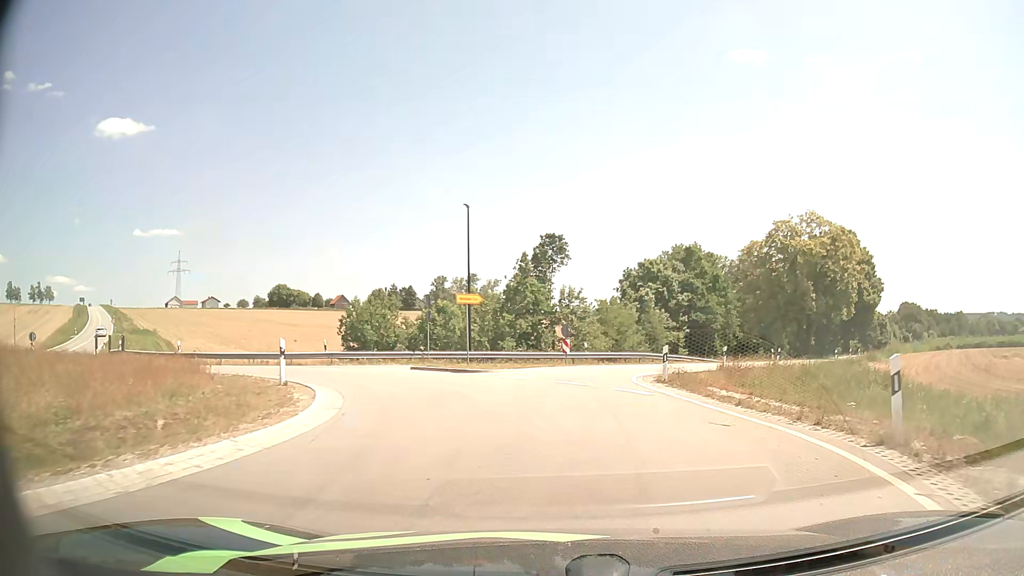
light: Day
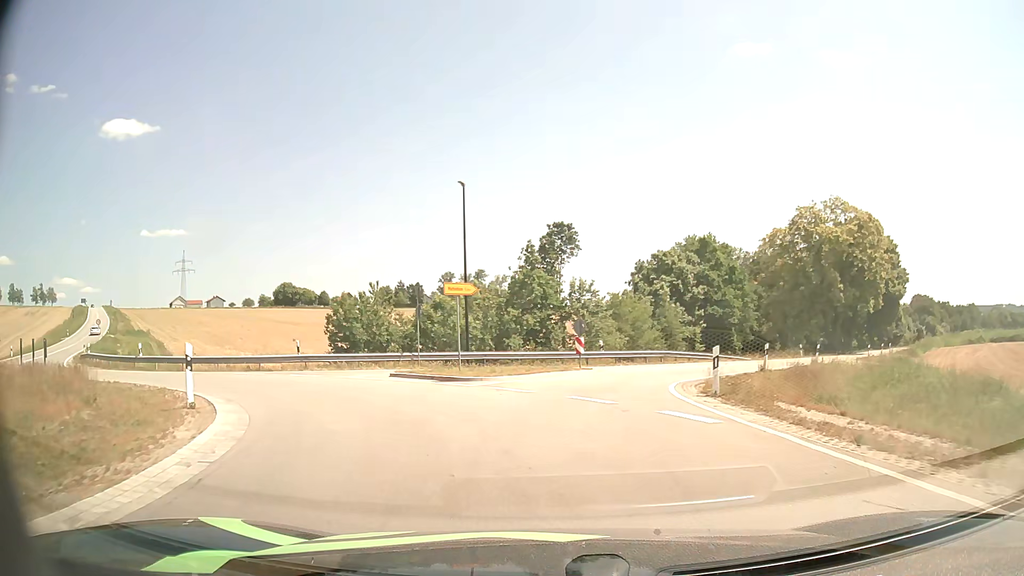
(0.0, +4.7) m; -1°
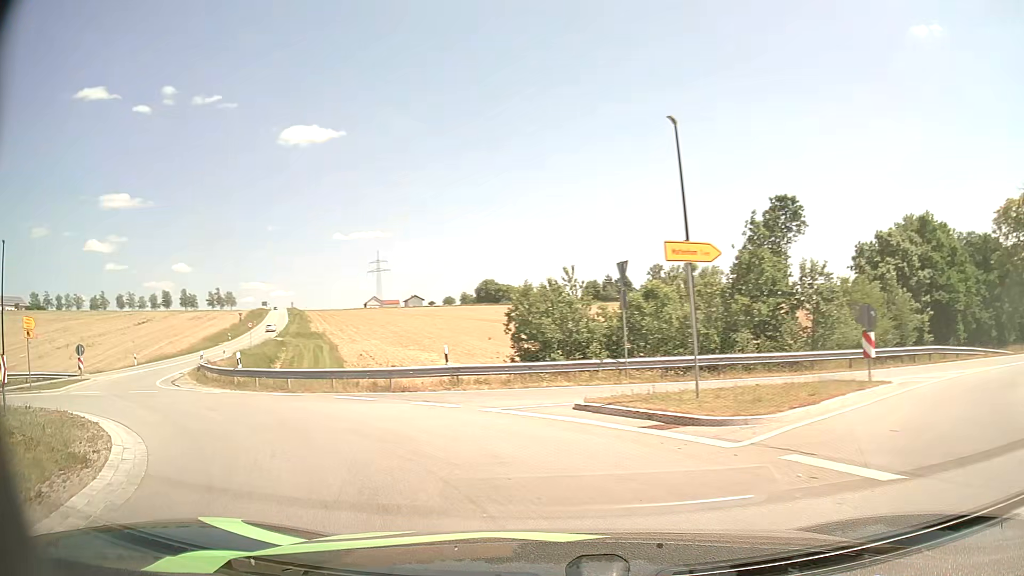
(-1.0, +8.7) m; -18°
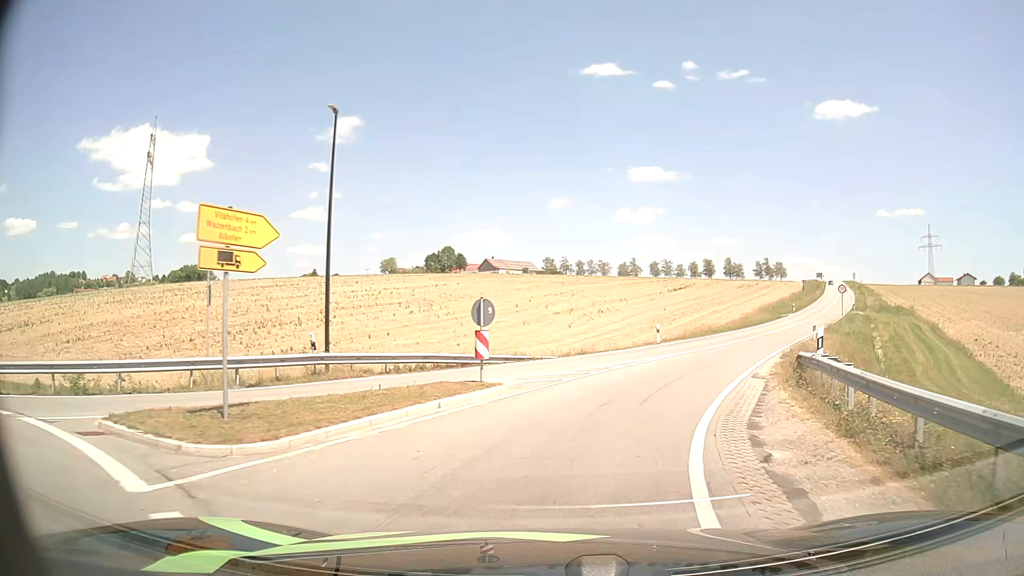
(-11.1, +18.6) m; -47°
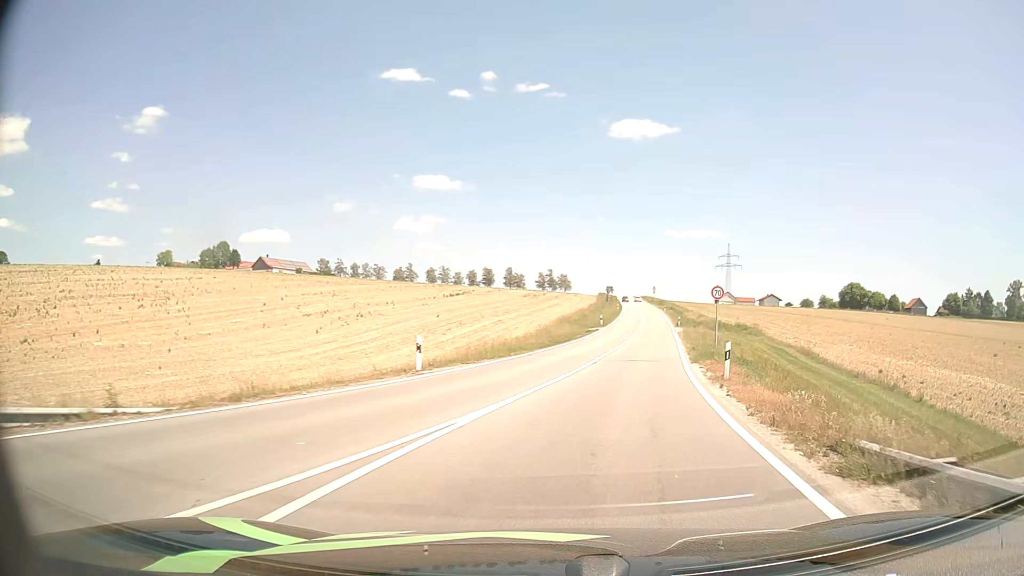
(+2.4, +16.6) m; +19°
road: tertiary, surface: asphalt
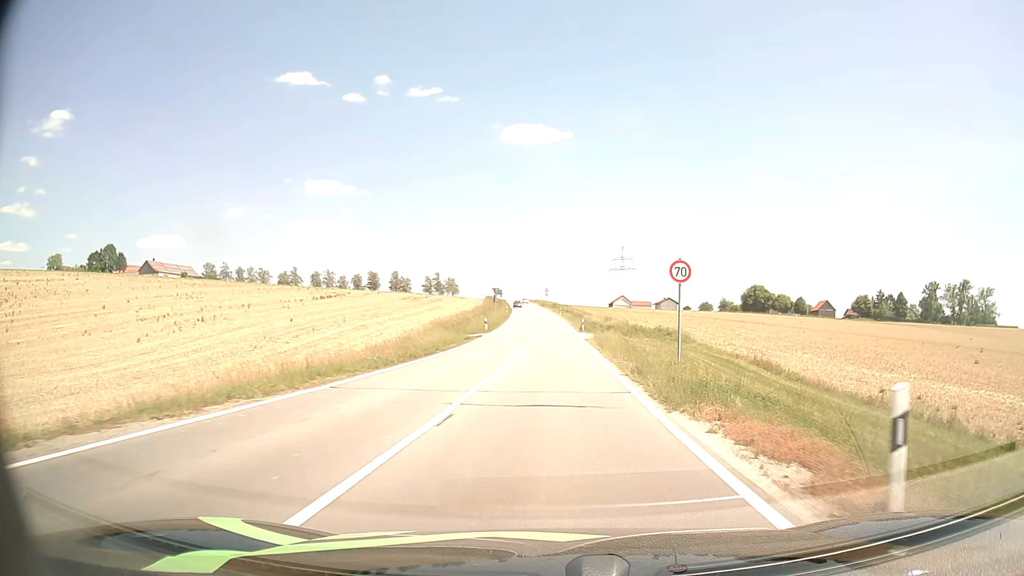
(+1.2, +13.2) m; +10°
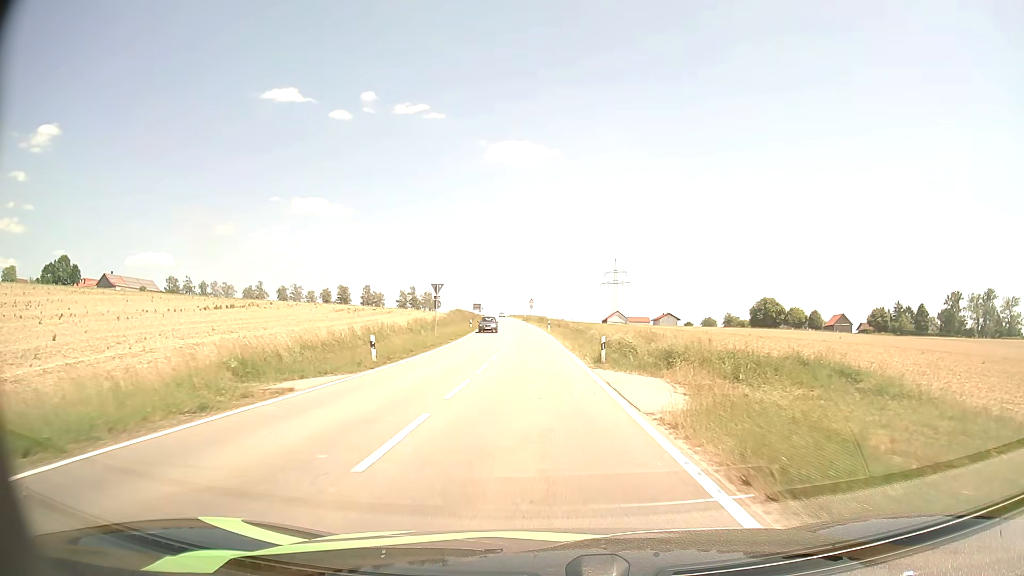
(+0.6, +32.1) m; +1°
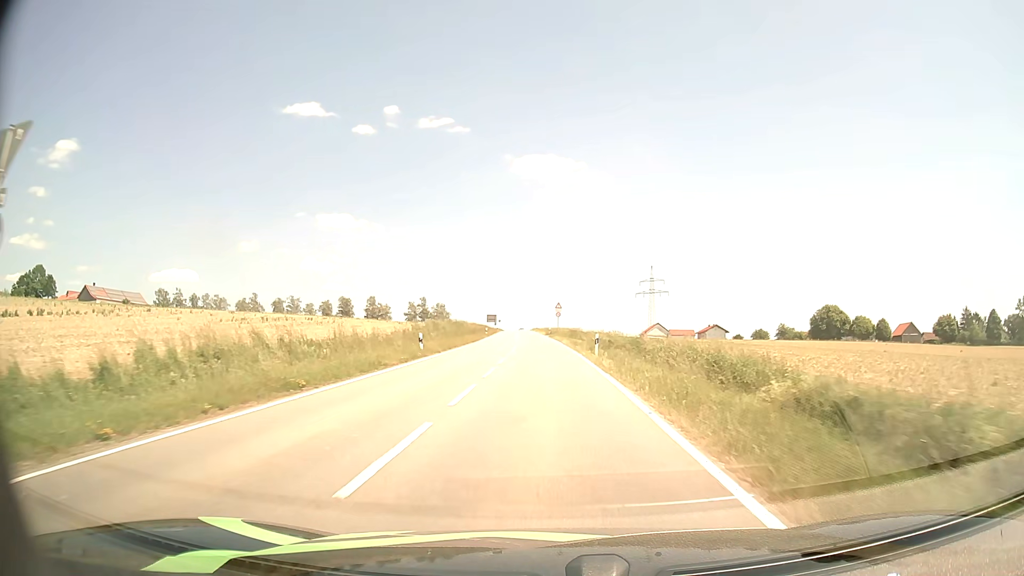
(-0.6, +38.6) m; -2°
(0, +10) (0, +20) (0, +30) (0, +40) (-1, +50) (-1, +60) (-1, +70) (-2, +80) (-2, +90) (-3, +100) m
